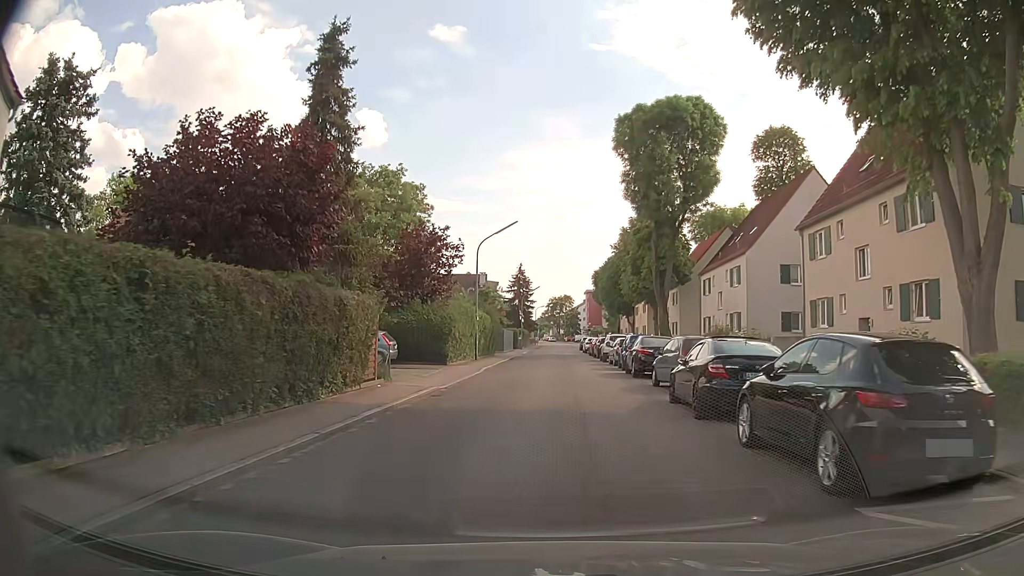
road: unclassified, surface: asphalt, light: Day
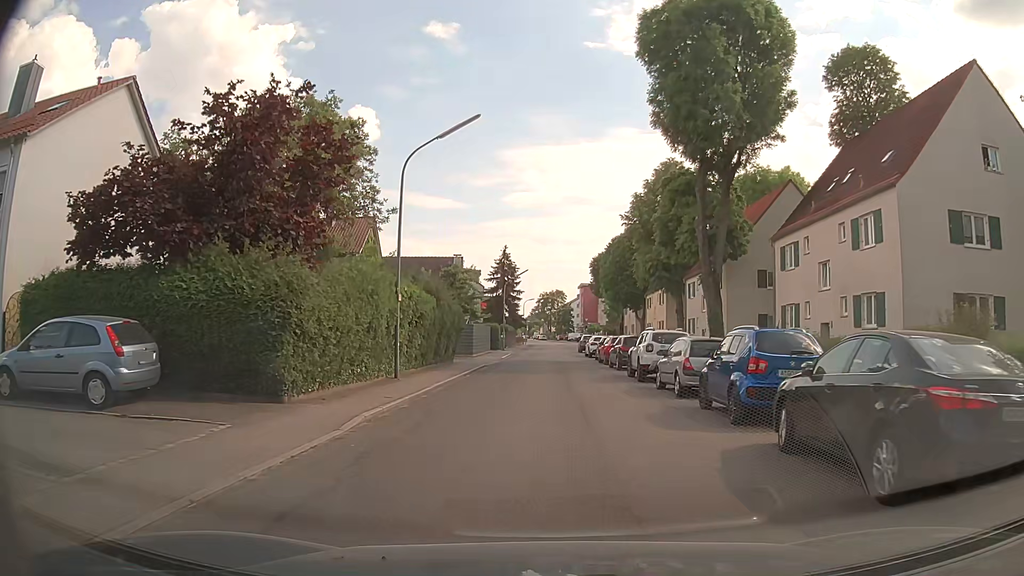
(+0.1, +18.3) m; +1°
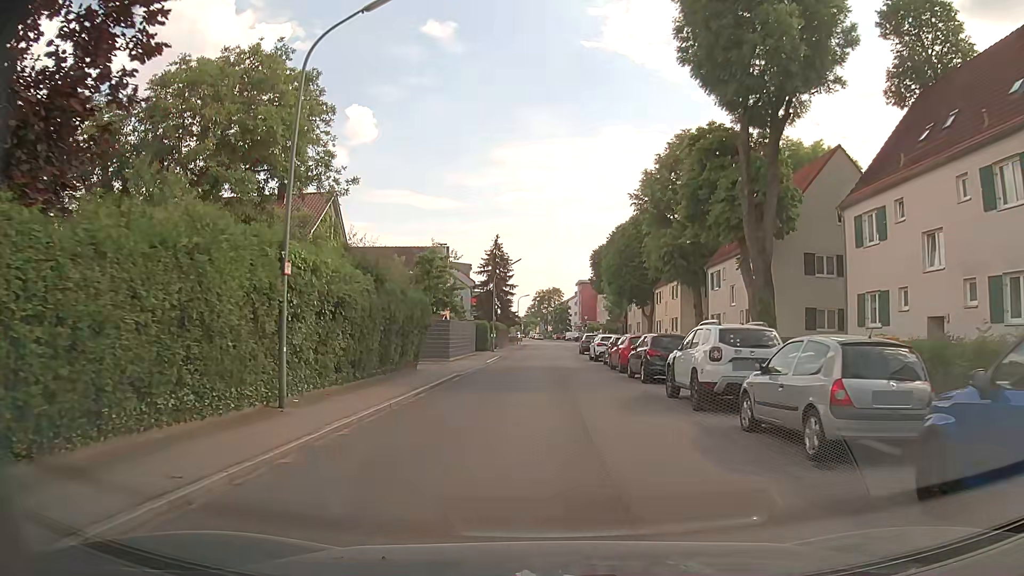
(+0.1, +8.5) m; 0°
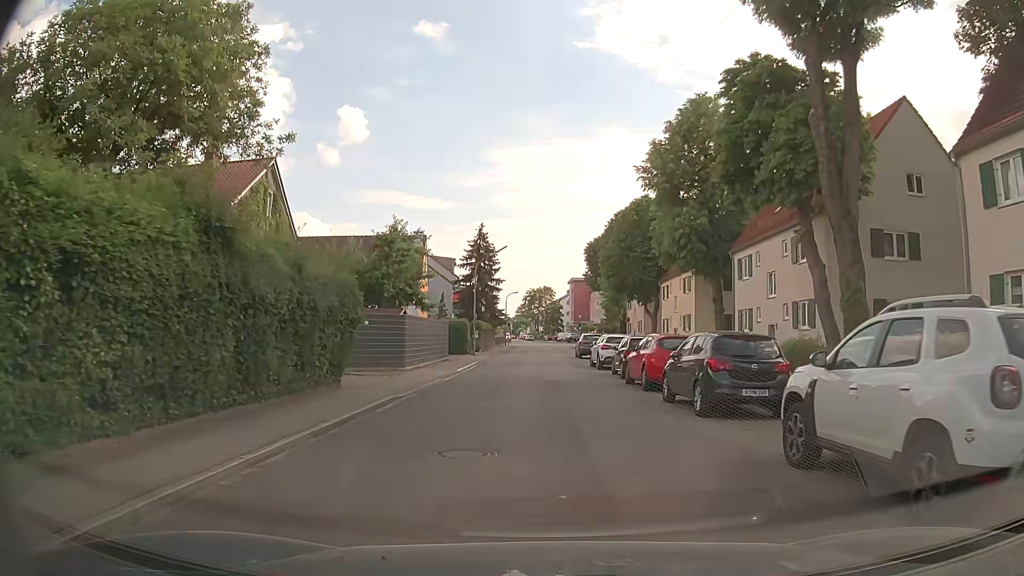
(+0.2, +8.4) m; +1°
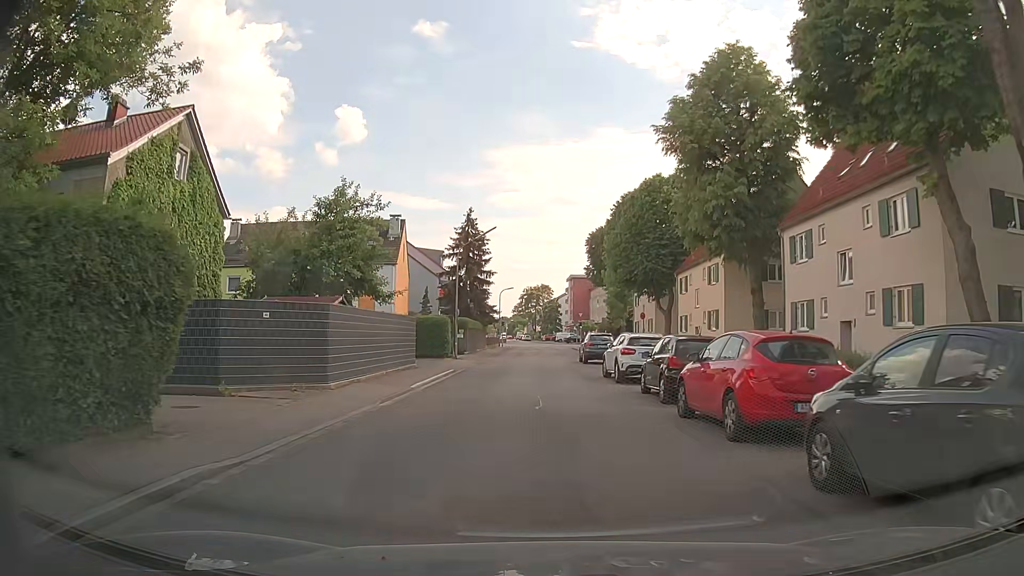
(0.0, +8.4) m; 0°
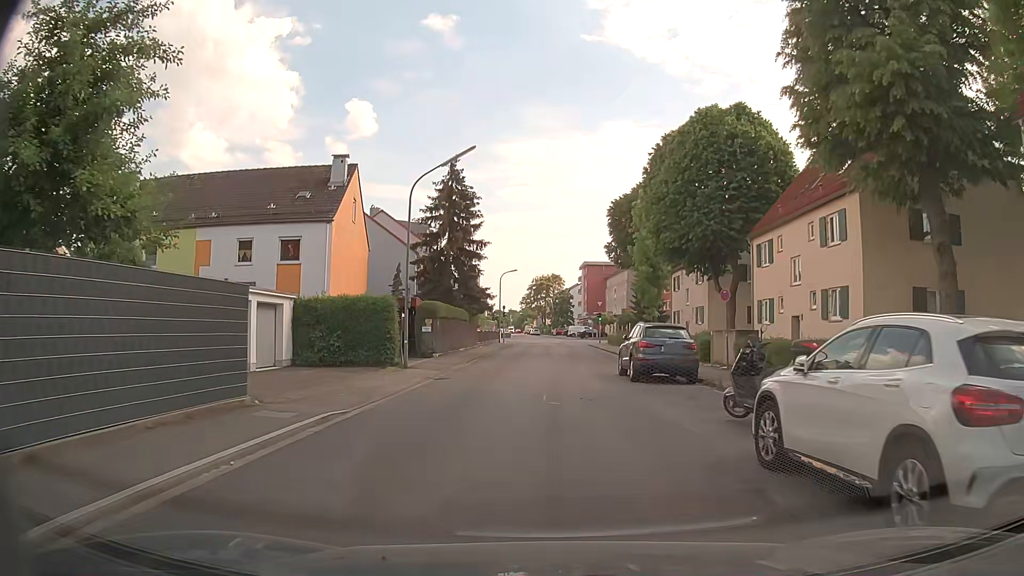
(-0.1, +16.4) m; -2°
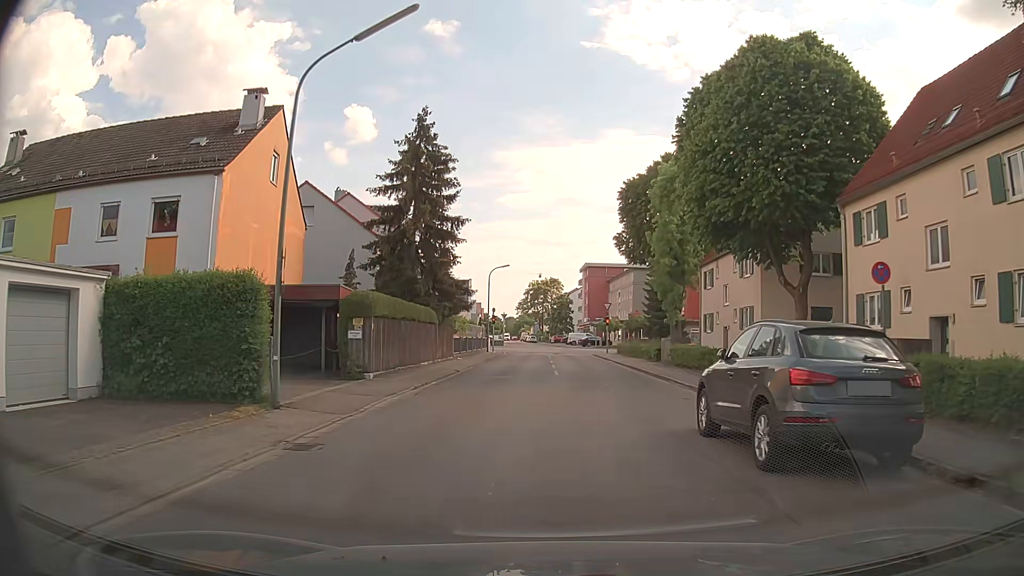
(+0.2, +11.3) m; +2°
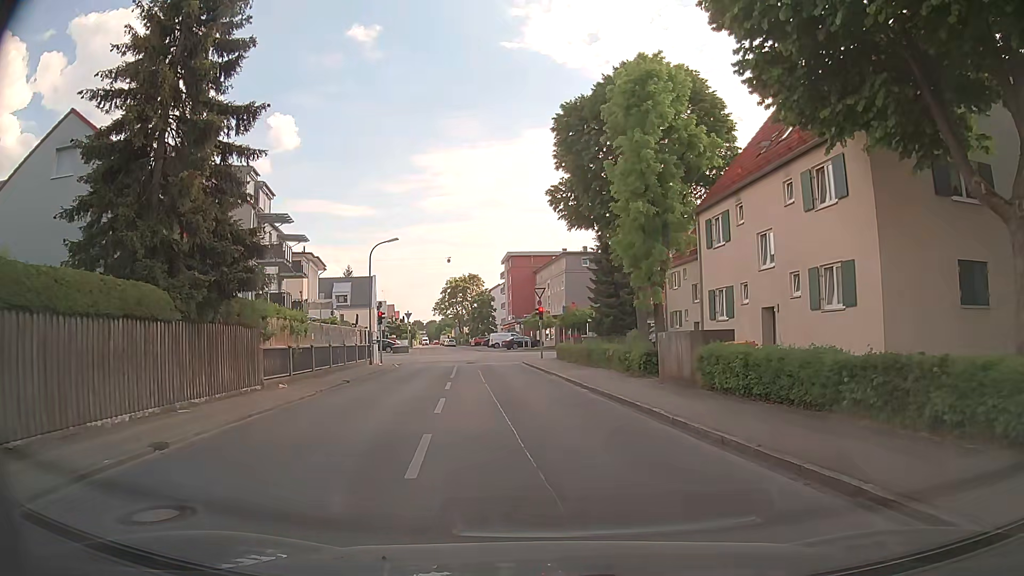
(+0.7, +17.8) m; +6°
(0, +10) (-1, +20) (-2, +30) (-3, +40) (-4, +50) (-5, +60) (-7, +70) (-9, +79) (-11, +89) (-12, +99) m
